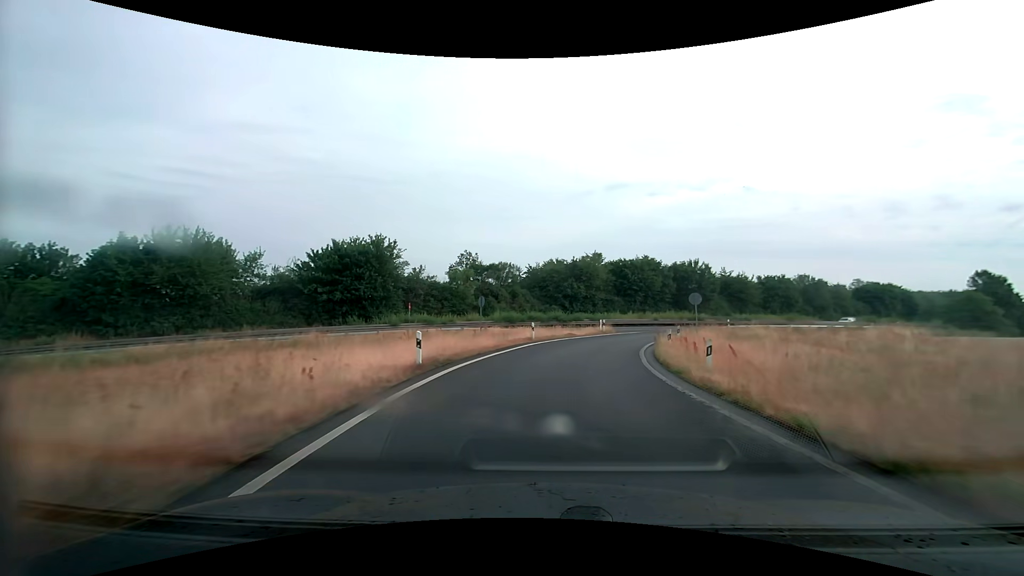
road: trunk_link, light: Day
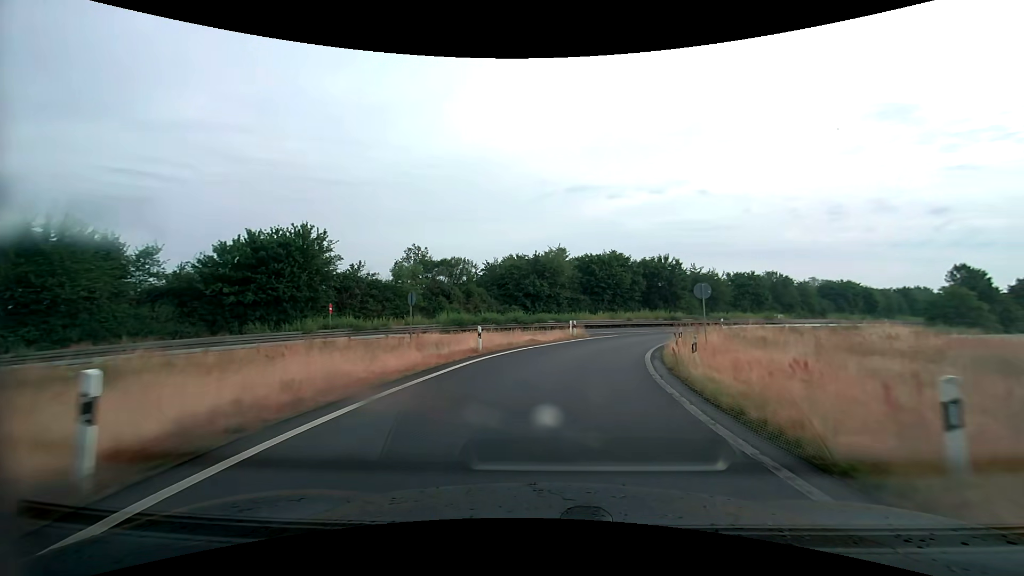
(+0.3, +9.0) m; +4°
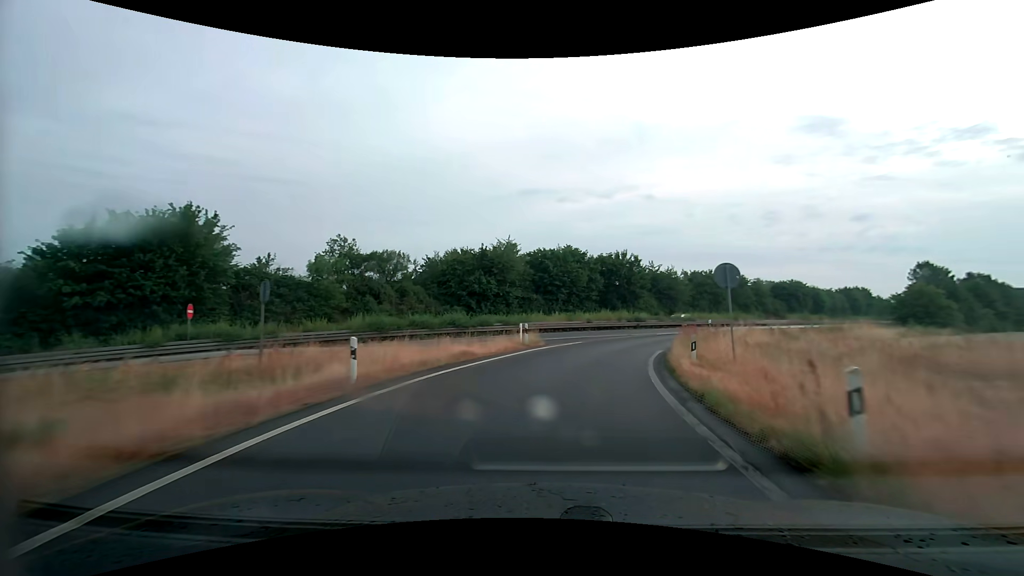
(+0.4, +9.0) m; +5°
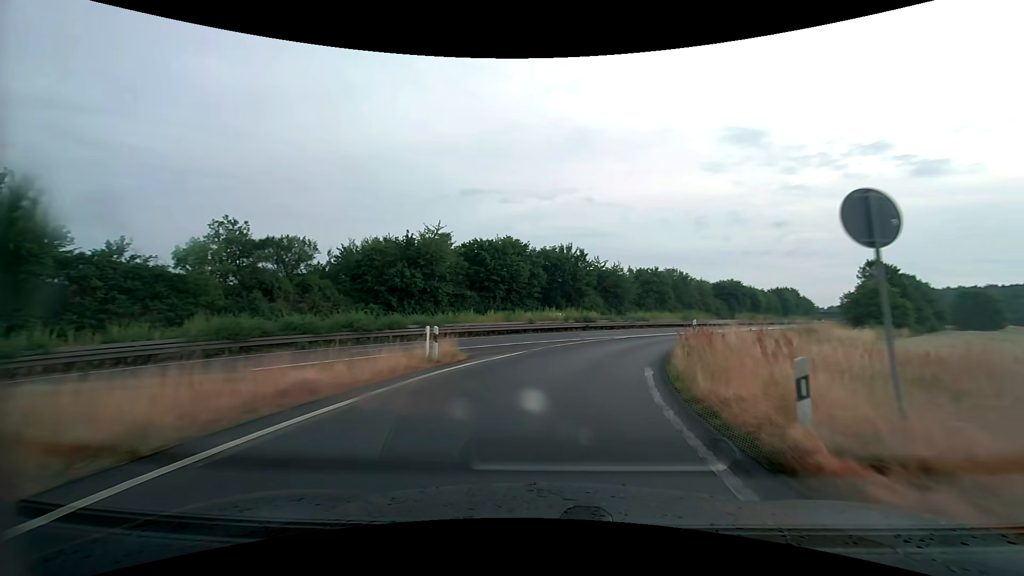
(+0.5, +8.9) m; +7°
